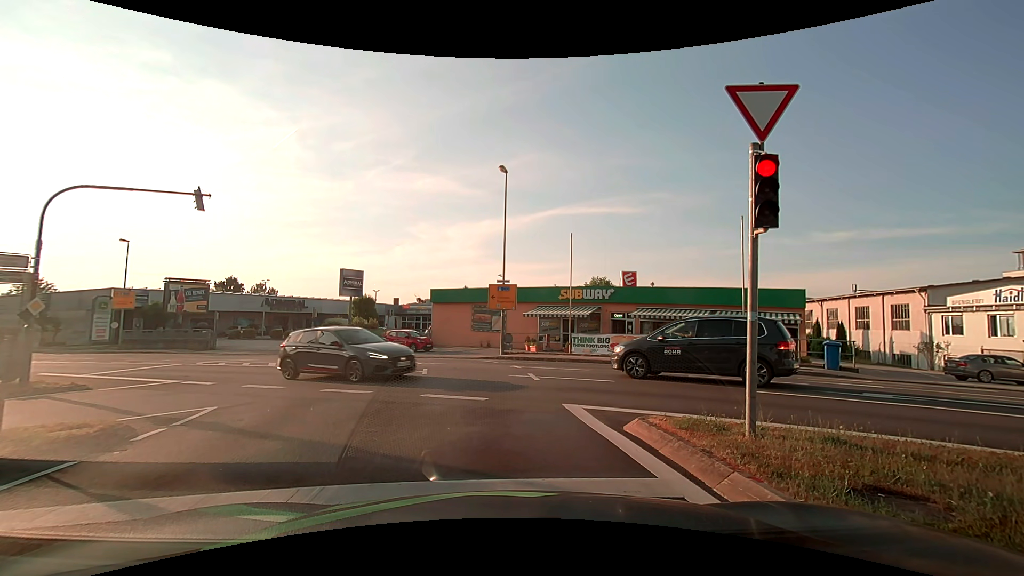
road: tertiary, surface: asphalt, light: Day
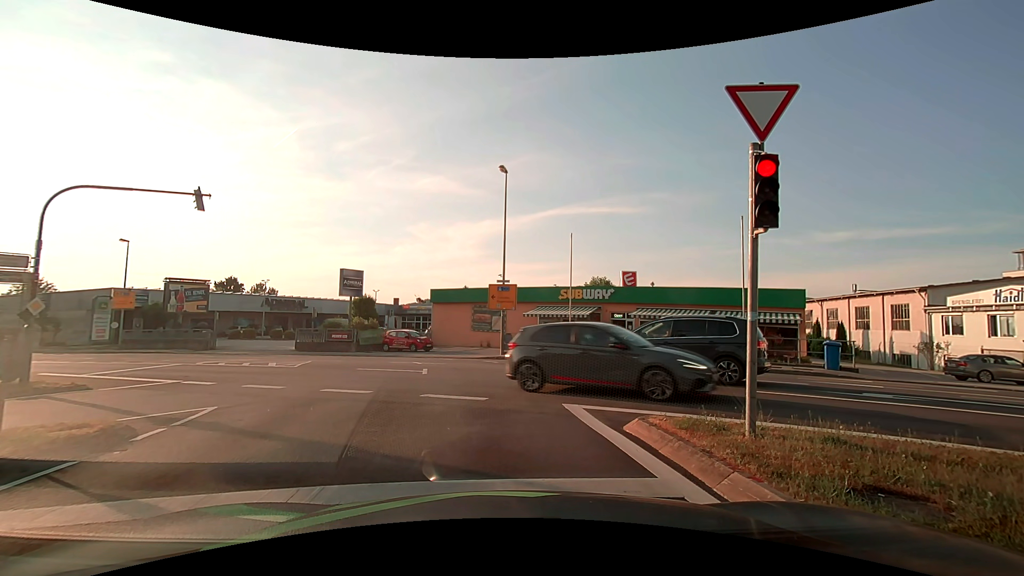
(0.0, 0.0) m; 0°
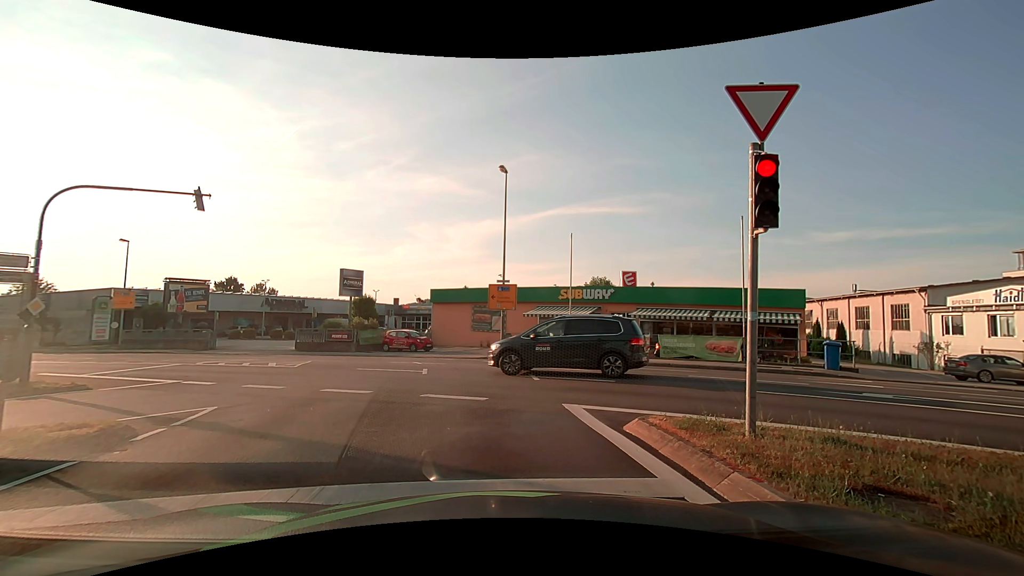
(0.0, 0.0) m; 0°
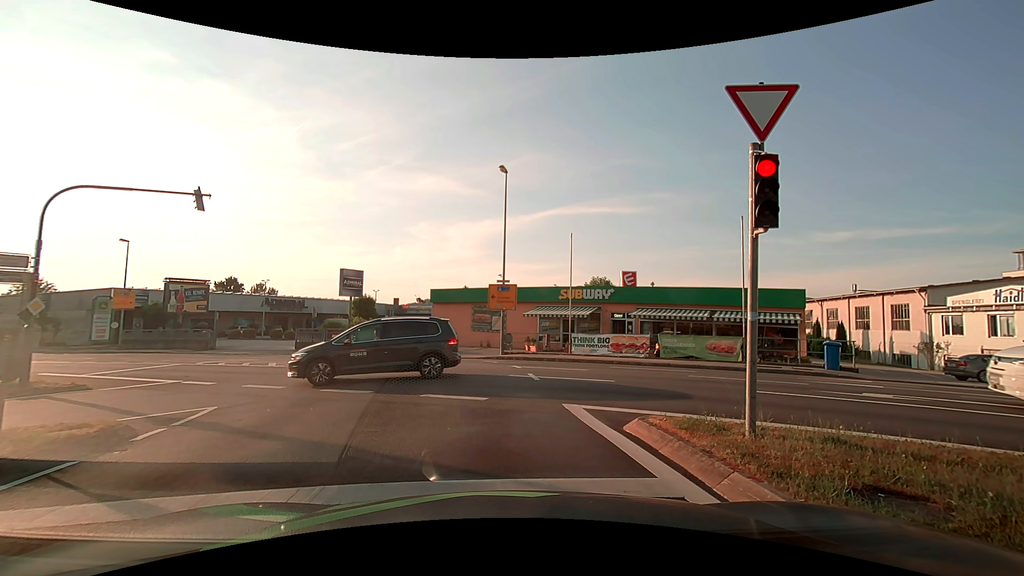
(0.0, 0.0) m; 0°
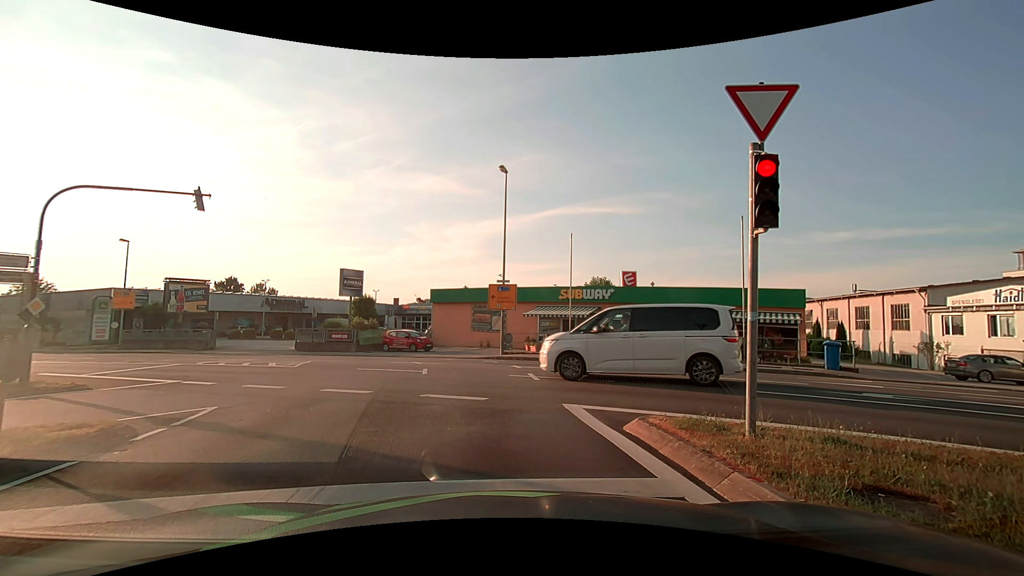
(0.0, 0.0) m; 0°
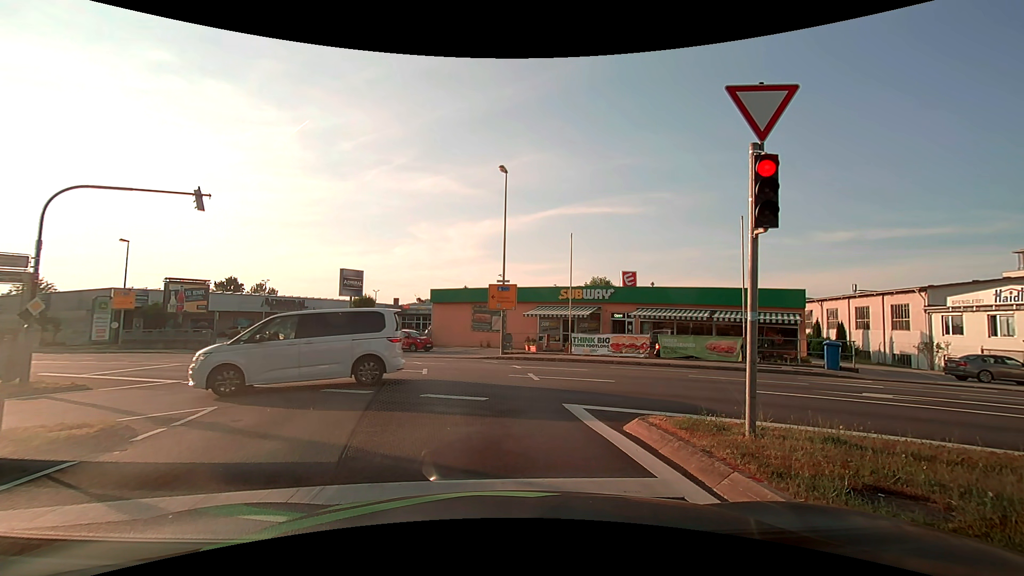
(0.0, 0.0) m; 0°
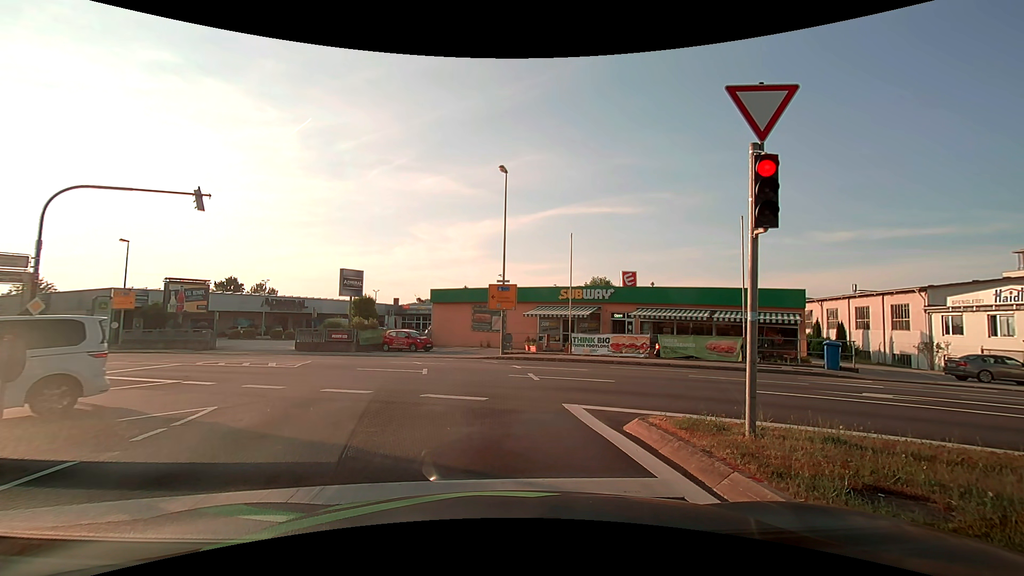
(0.0, 0.0) m; 0°
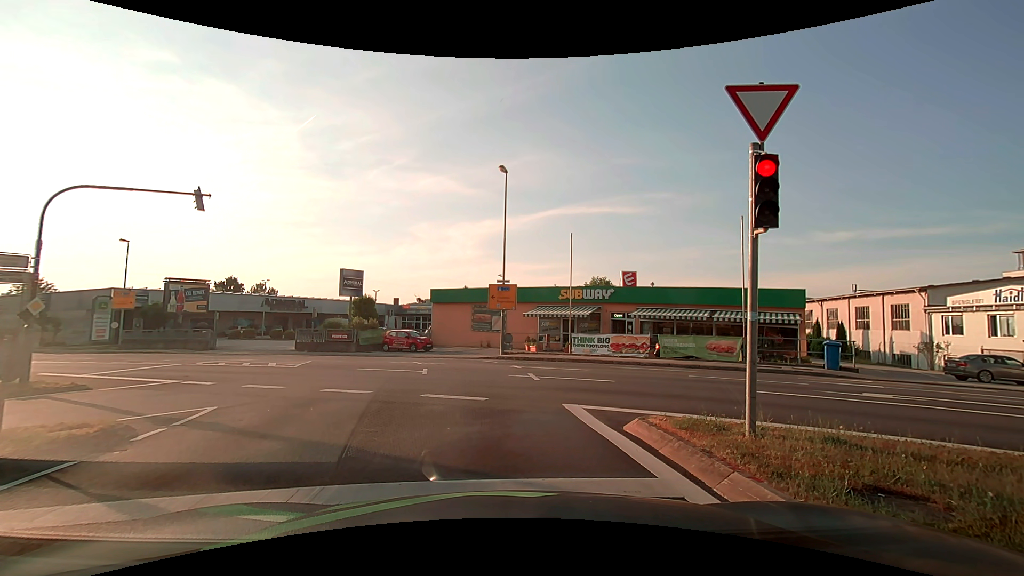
(0.0, 0.0) m; 0°
(0, +10) (-1, +20) (-5, +29) (-13, +35) (-21, +40) (-30, +45) (-39, +50) (-48, +55) (-56, +60) (-65, +64) m
